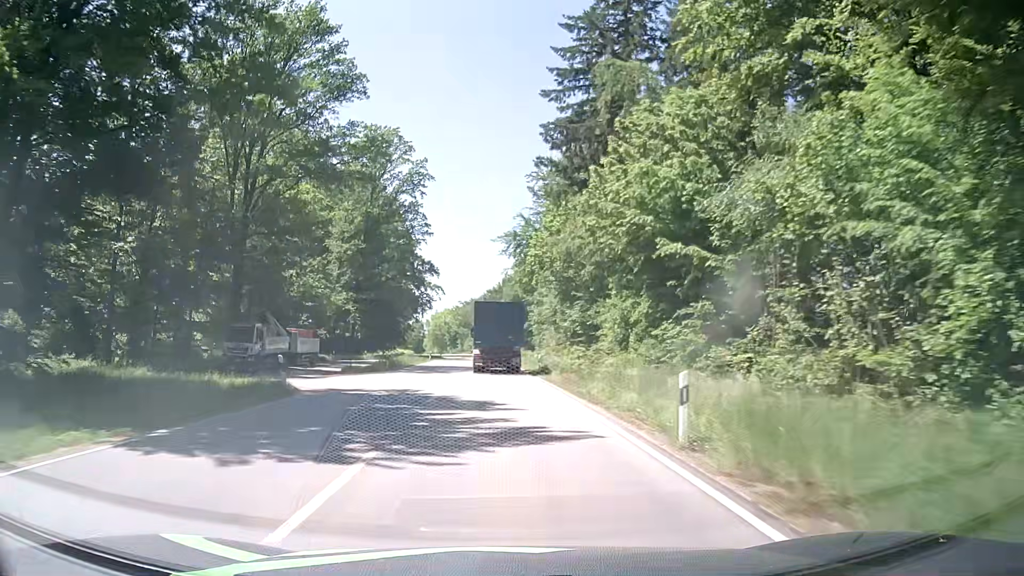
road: secondary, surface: asphalt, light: Day
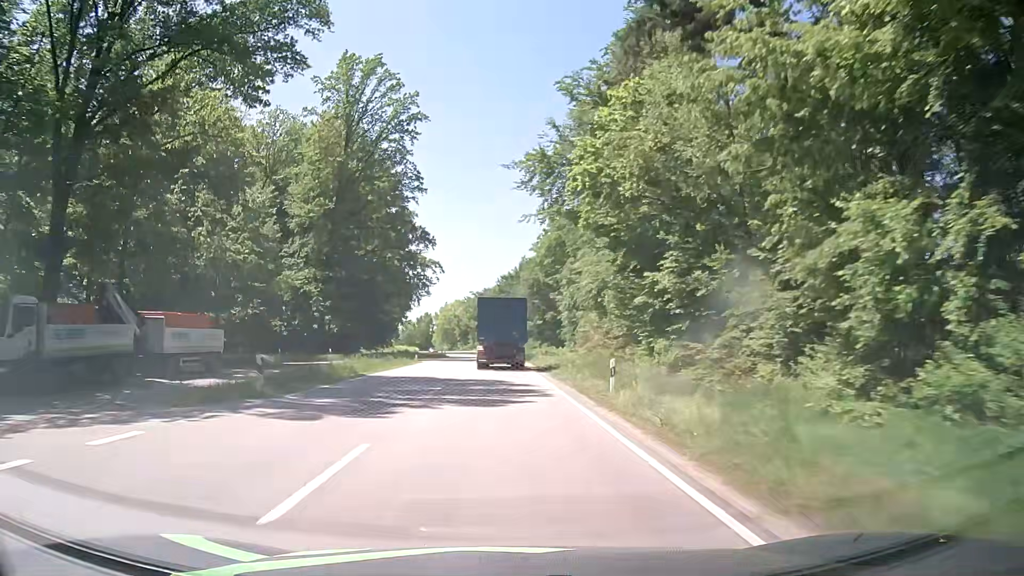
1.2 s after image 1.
(-0.4, +23.5) m; -1°
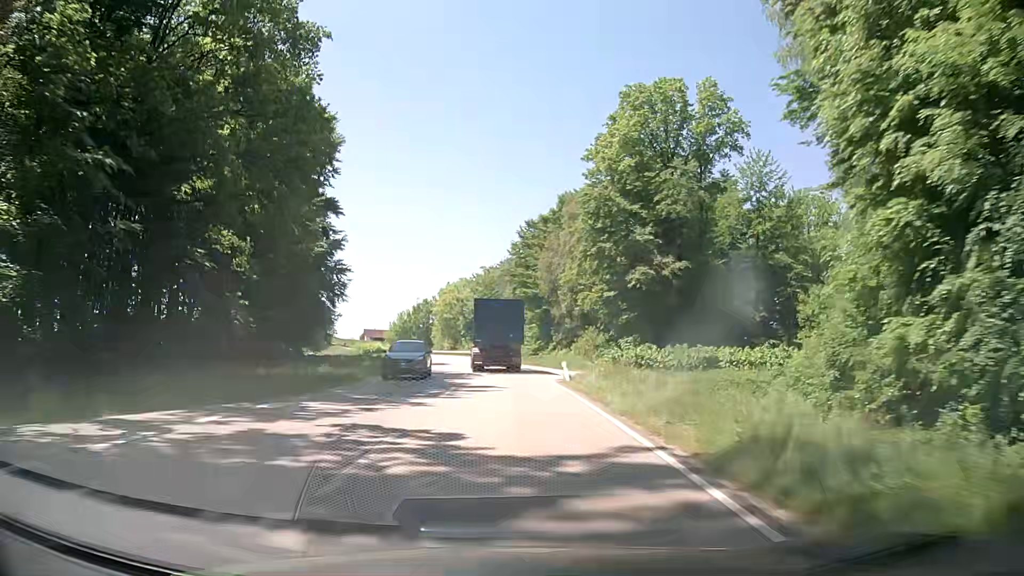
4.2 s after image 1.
(-1.1, +58.9) m; -2°
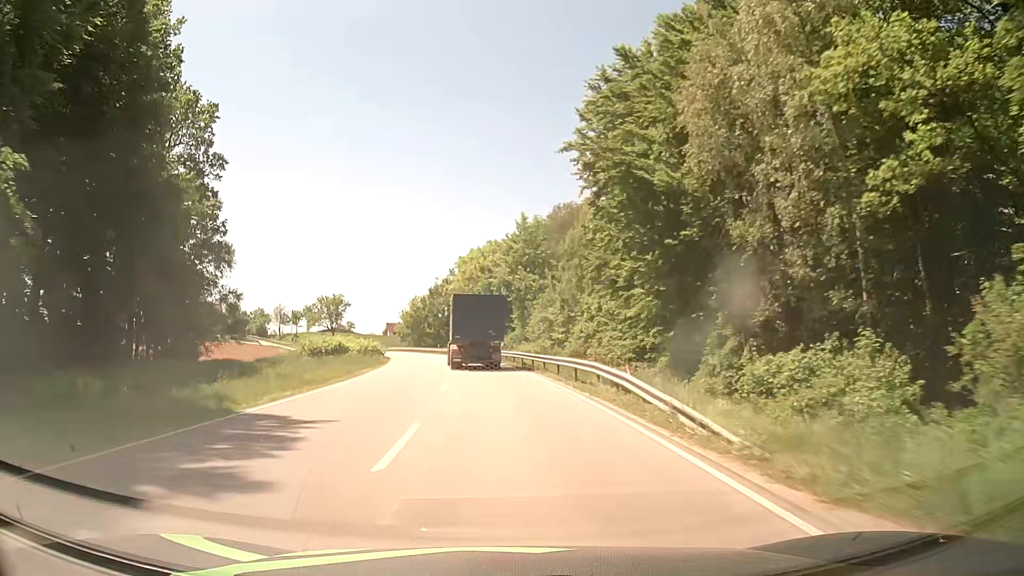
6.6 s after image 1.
(-0.8, +46.7) m; -3°
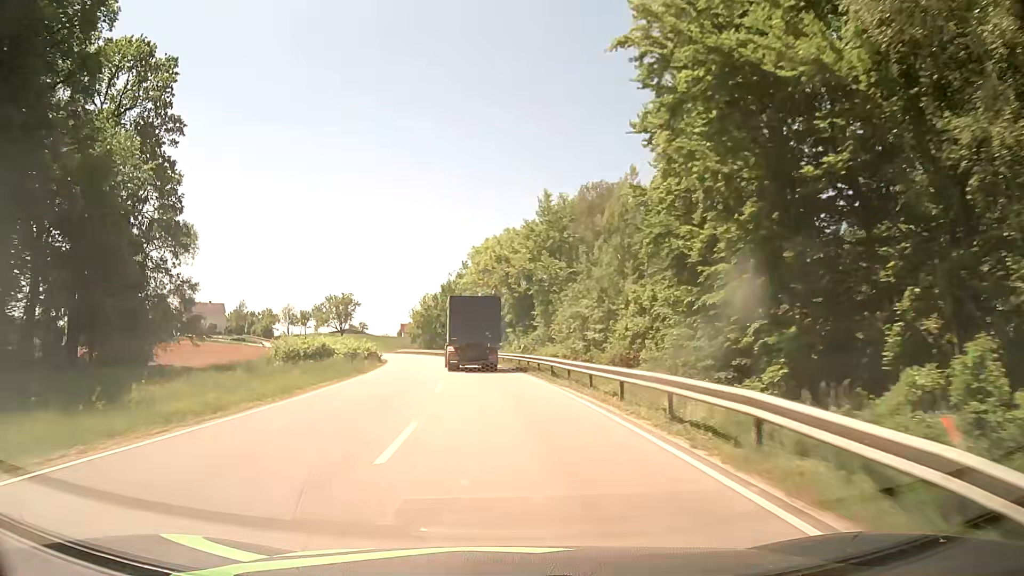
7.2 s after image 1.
(-0.2, +11.5) m; -2°
(0, +10) (-1, +20) (-1, +30) (-2, +40) (-4, +50) (-5, +60) (-7, +70) (-9, +79) (-11, +89) (-14, +99) m
